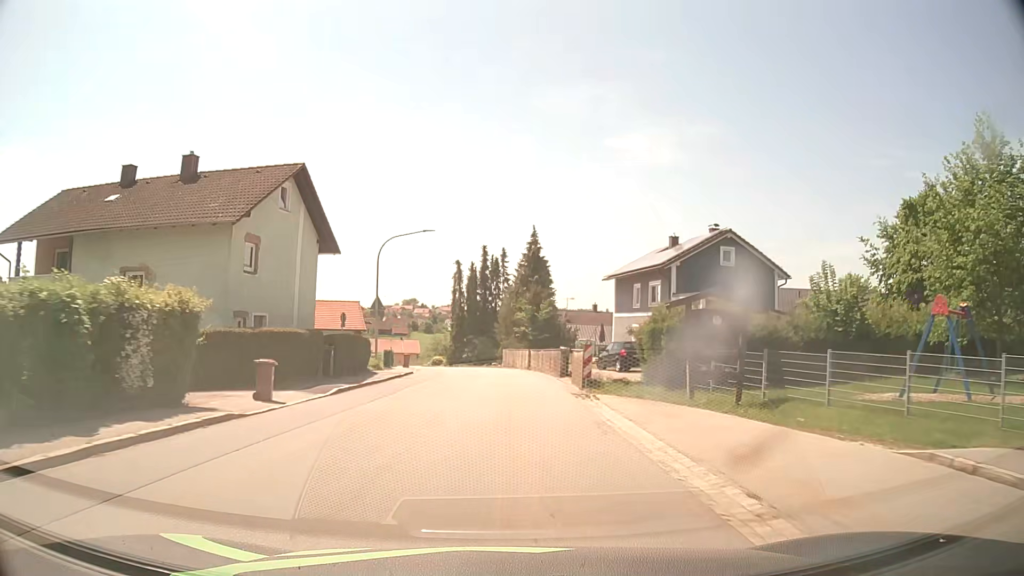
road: tertiary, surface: asphalt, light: Day
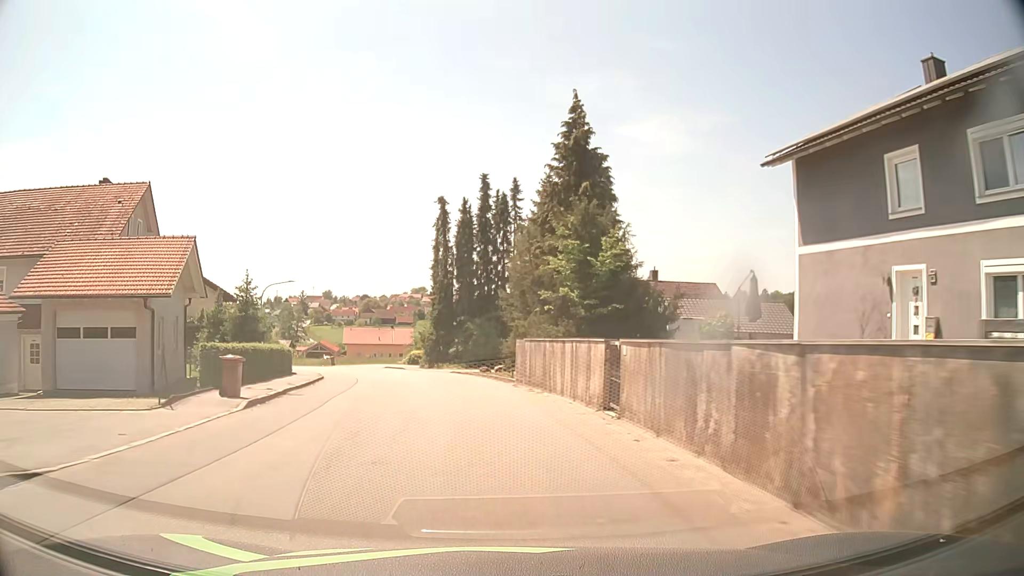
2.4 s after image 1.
(+0.1, +30.9) m; -1°
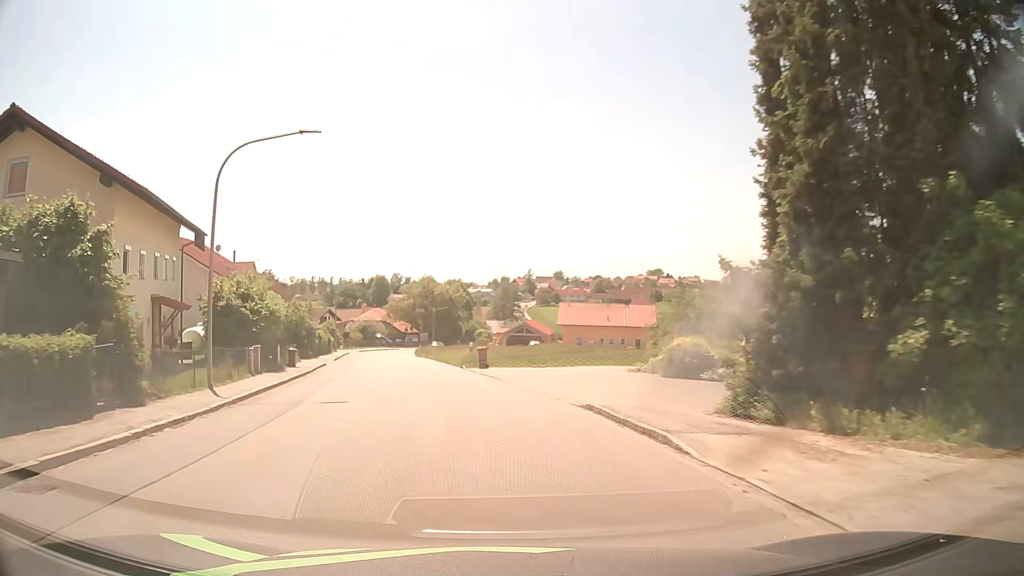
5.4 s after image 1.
(-5.7, +38.1) m; -20°
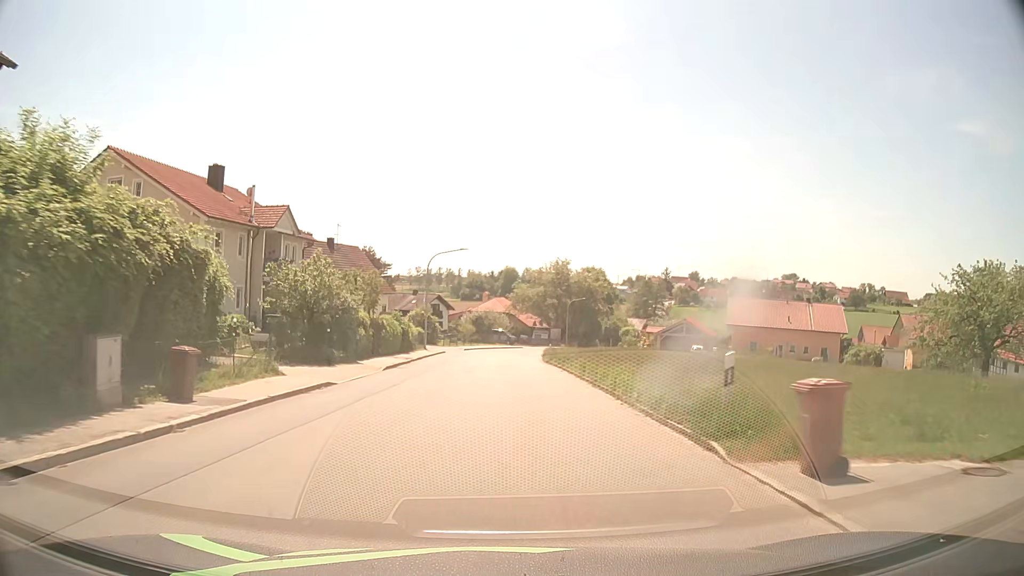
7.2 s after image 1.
(-2.7, +22.8) m; -11°
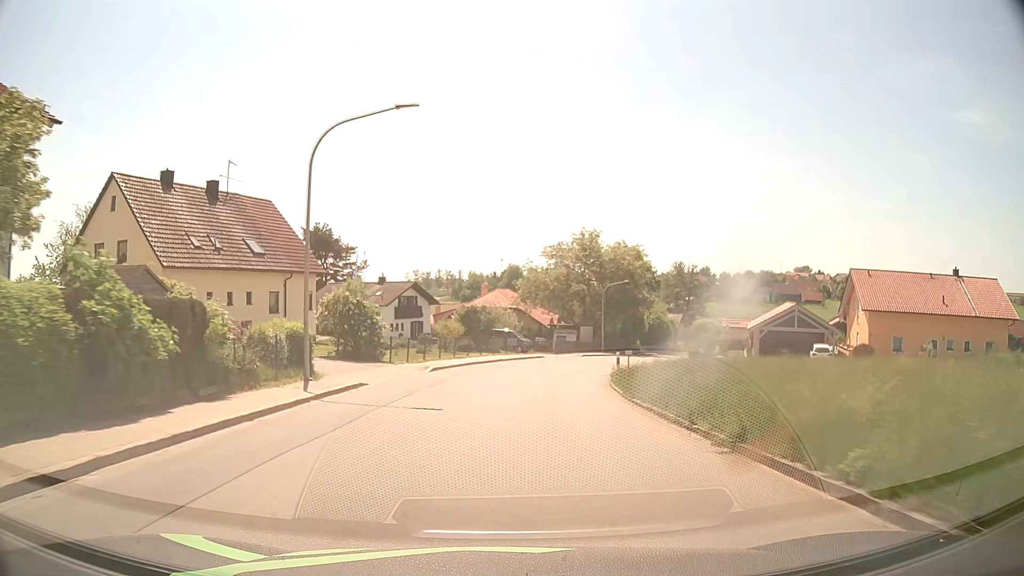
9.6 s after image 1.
(-0.3, +30.7) m; 0°
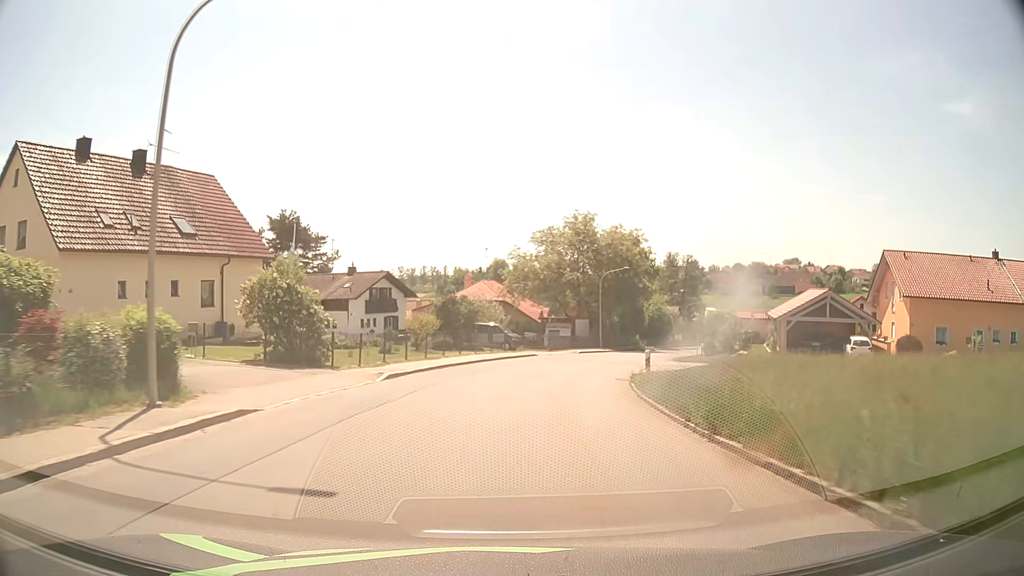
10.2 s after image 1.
(+0.1, +7.7) m; +1°
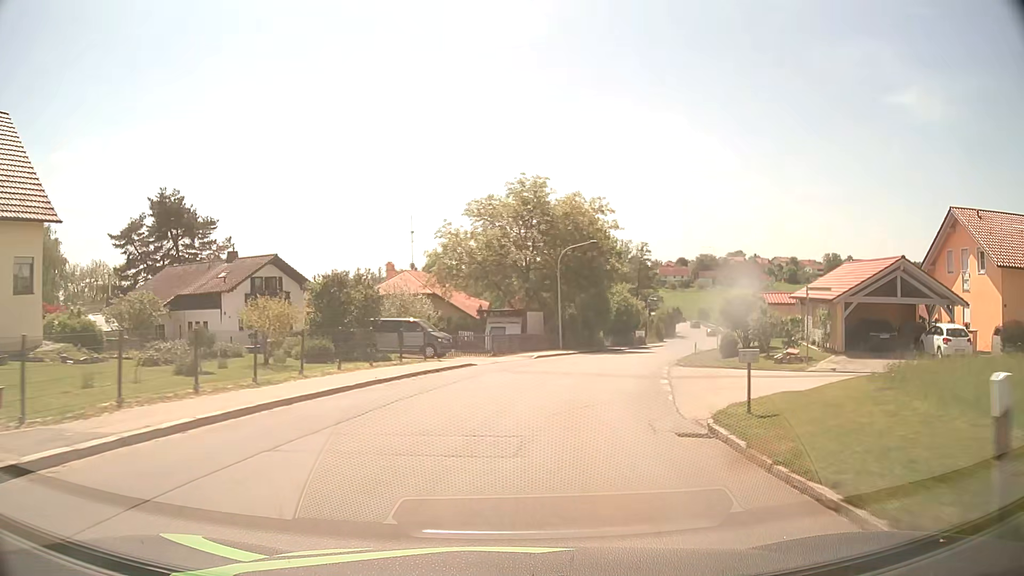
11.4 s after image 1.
(+0.6, +15.3) m; +5°
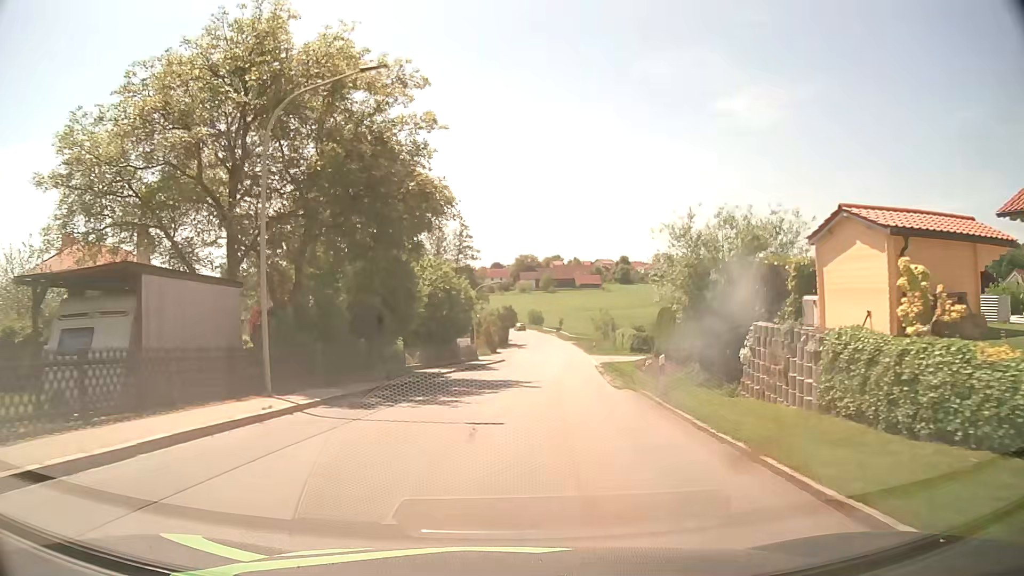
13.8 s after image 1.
(+4.4, +30.0) m; +16°
(0, +10) (+1, +20) (+2, +30) (+3, +40) (+4, +50) (+5, +60) (+6, +70) (+6, +80) (+6, +90) (+6, +100) m
